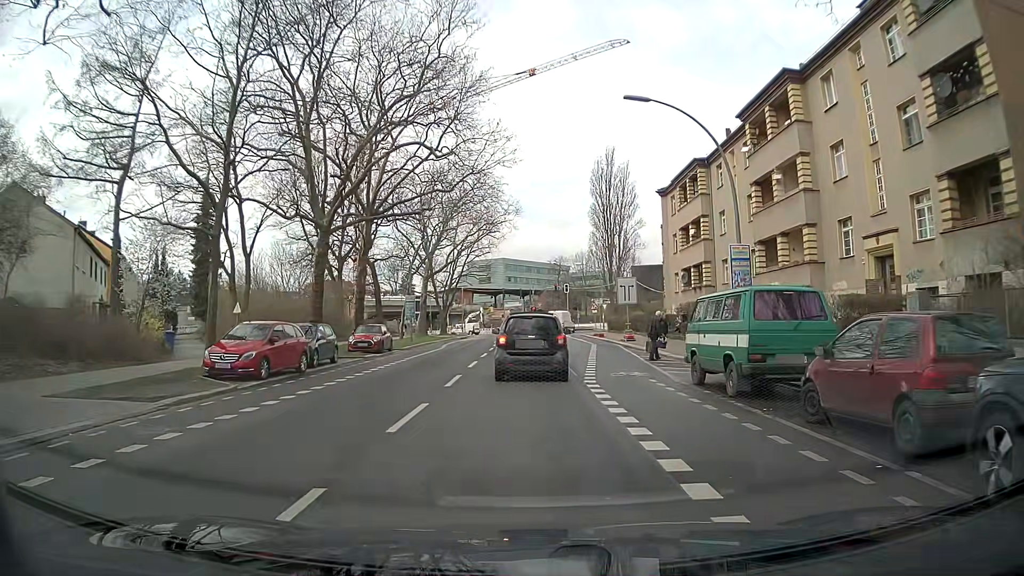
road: secondary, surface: asphalt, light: Day
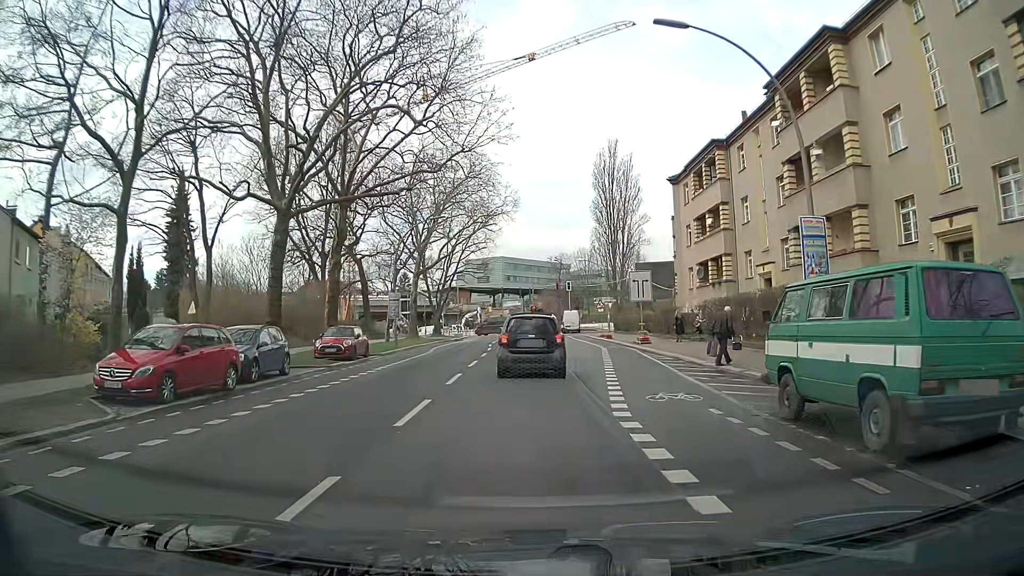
(0.0, +5.5) m; +1°
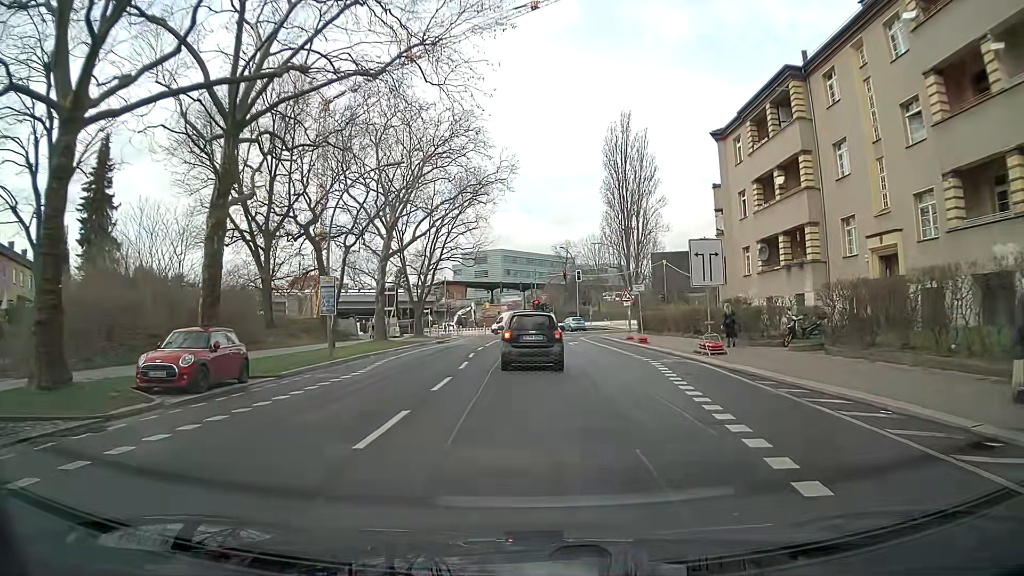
(-0.6, +13.8) m; -2°
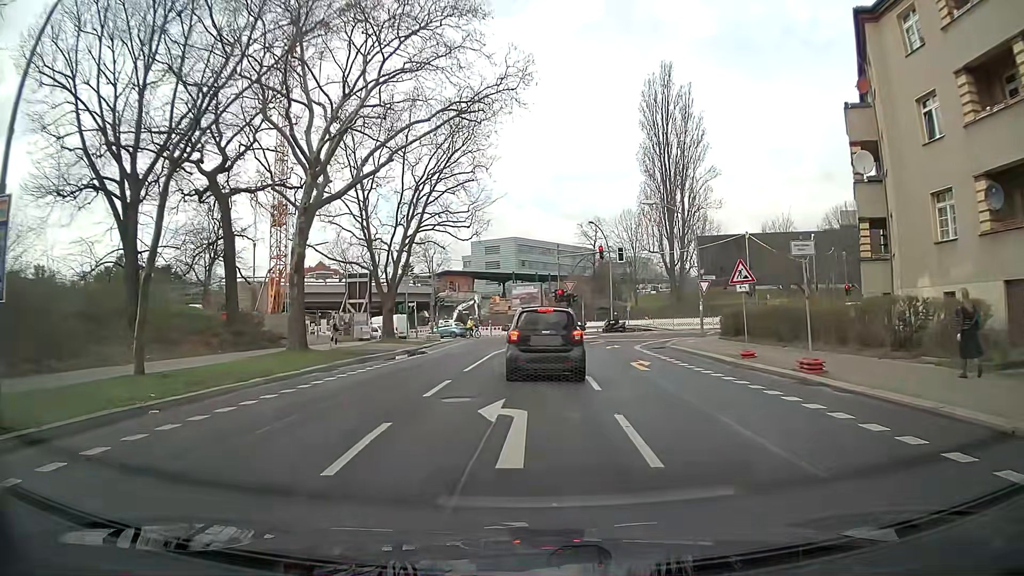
(-0.4, +19.2) m; -1°
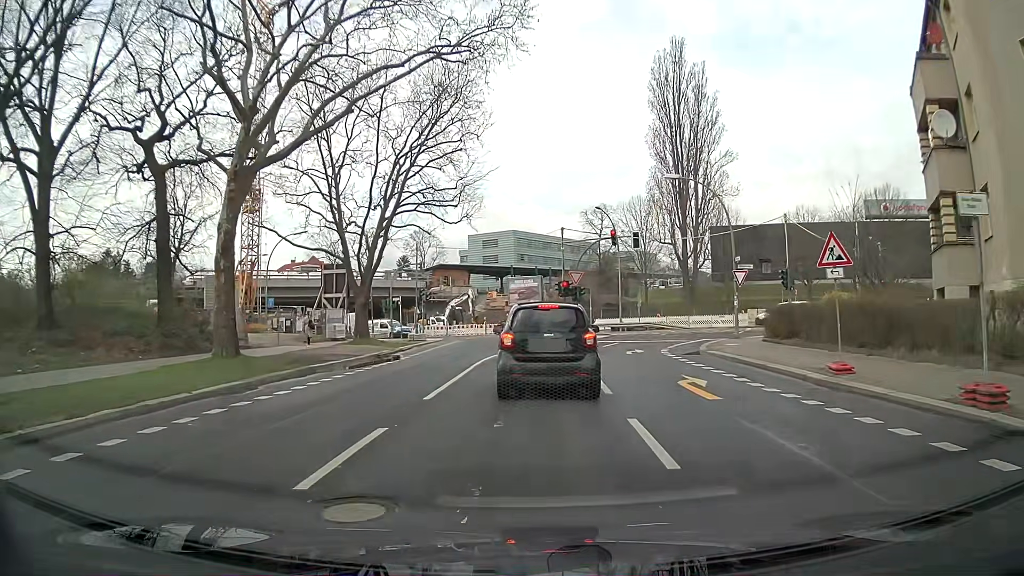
(-0.1, +6.3) m; -2°
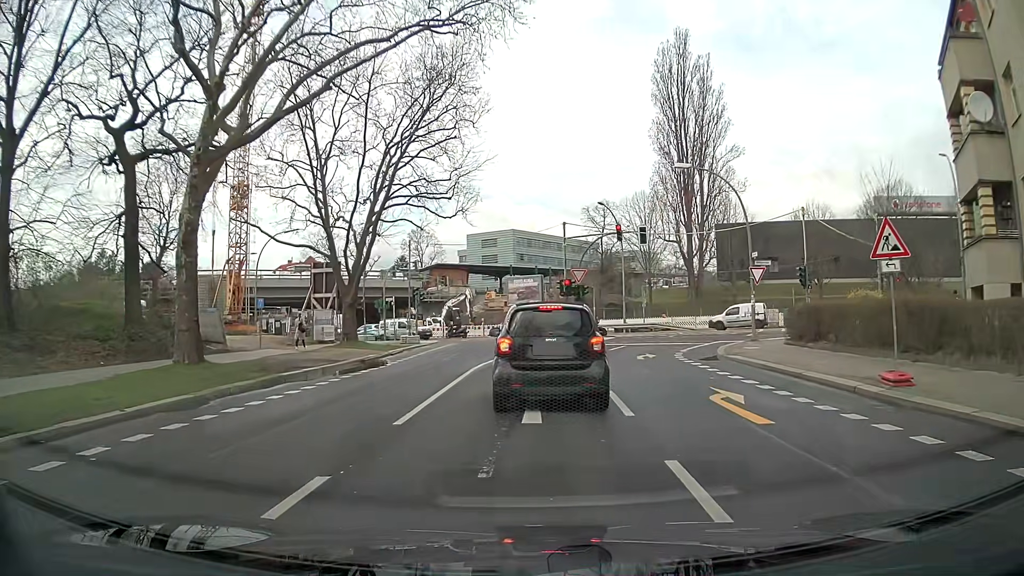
(0.0, +2.3) m; +2°
